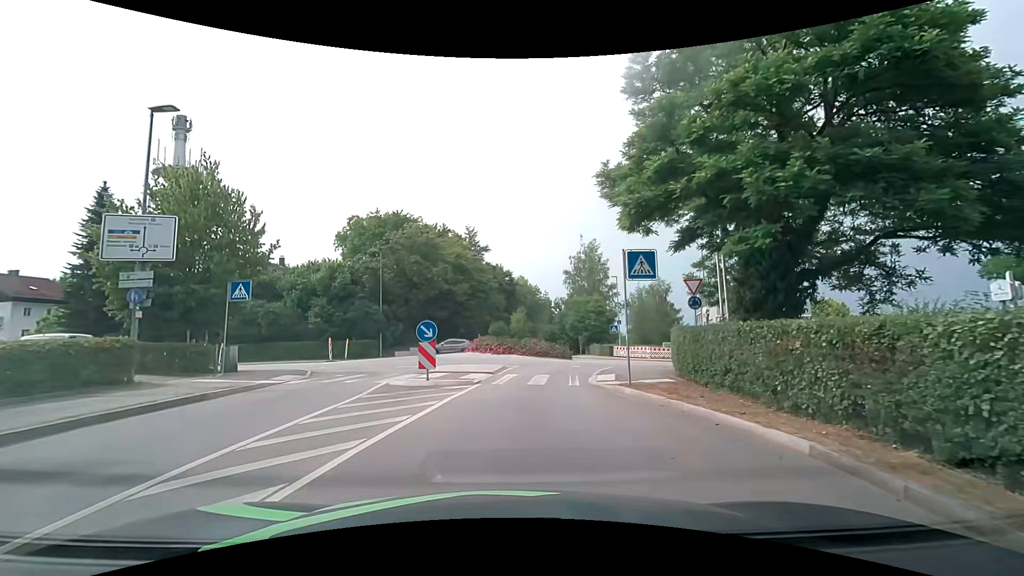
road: tertiary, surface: asphalt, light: Day
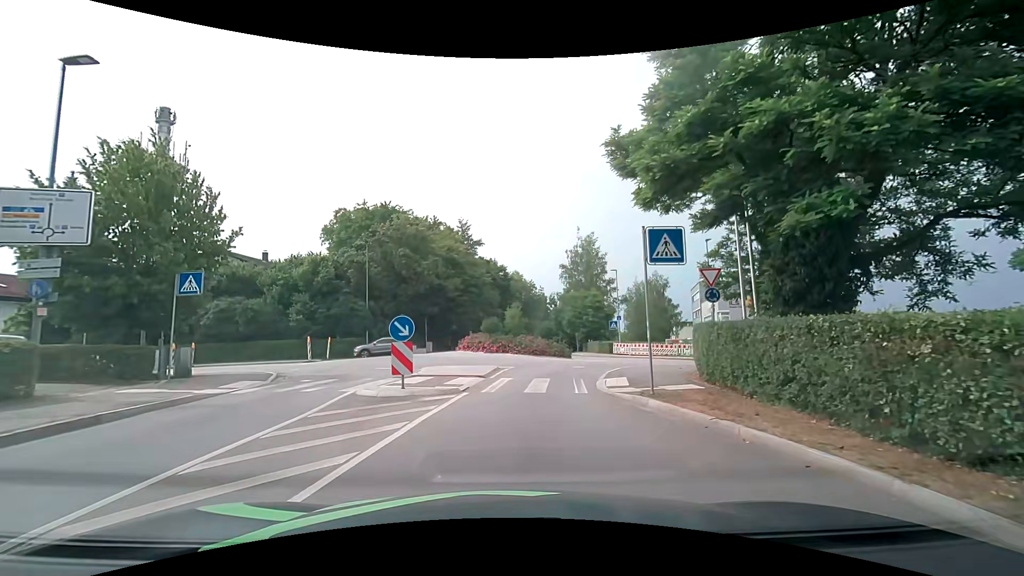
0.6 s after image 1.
(0.0, +2.5) m; +1°
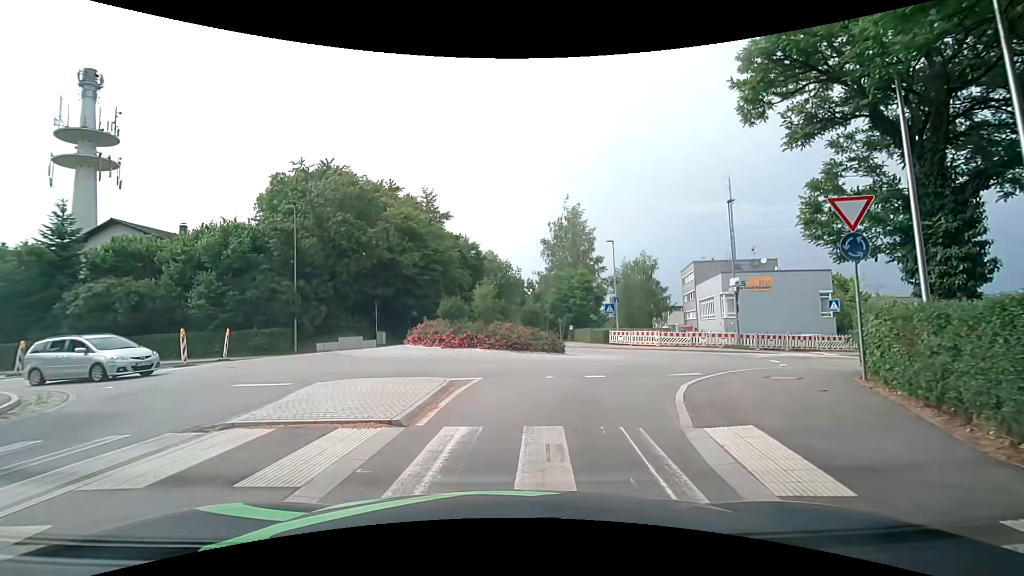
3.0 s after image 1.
(+0.1, +9.4) m; +3°
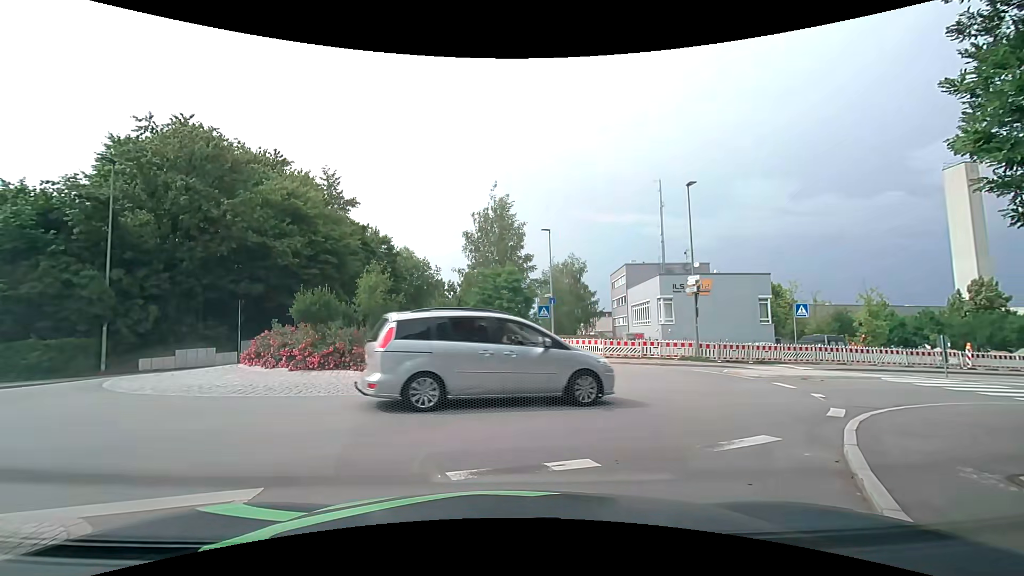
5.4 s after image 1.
(+0.3, +7.4) m; +8°
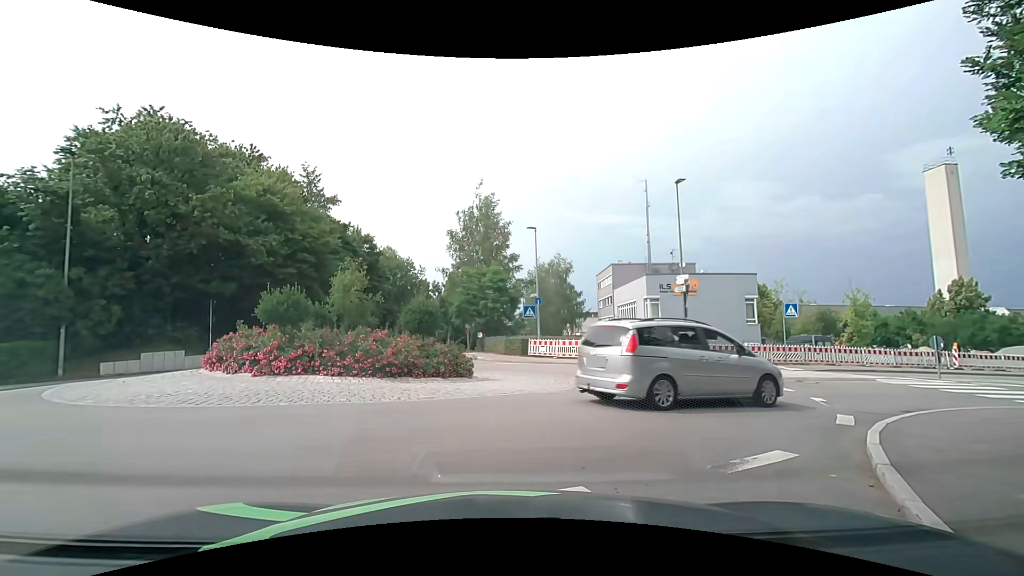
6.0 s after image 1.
(0.0, +0.8) m; -1°
